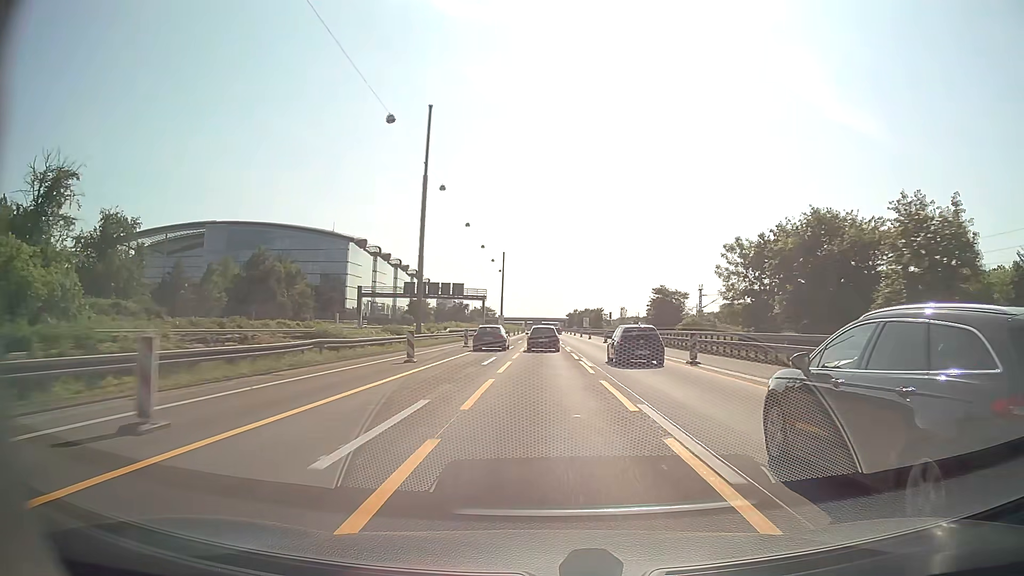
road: motorway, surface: asphalt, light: Day
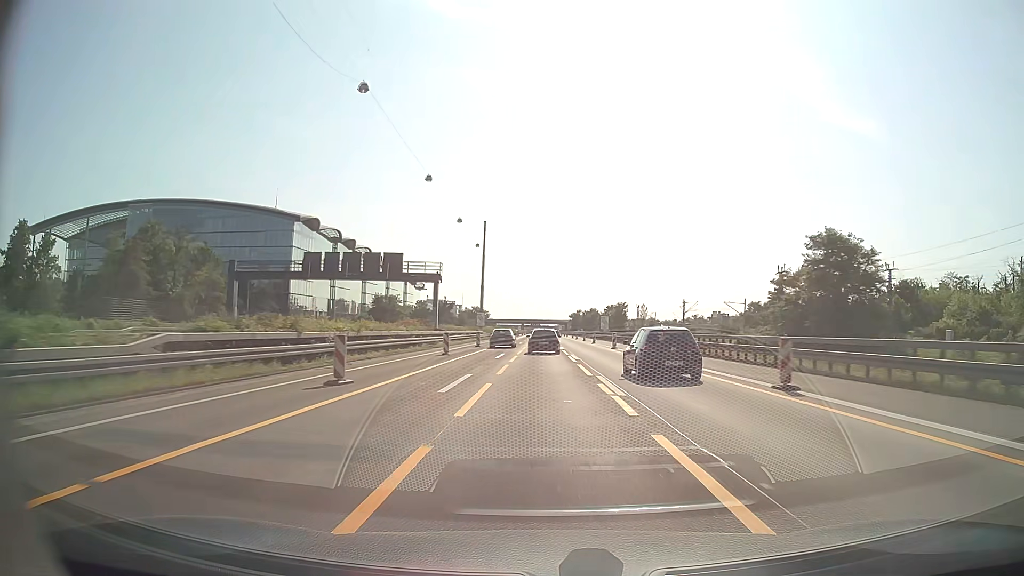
(+0.1, +45.6) m; 0°
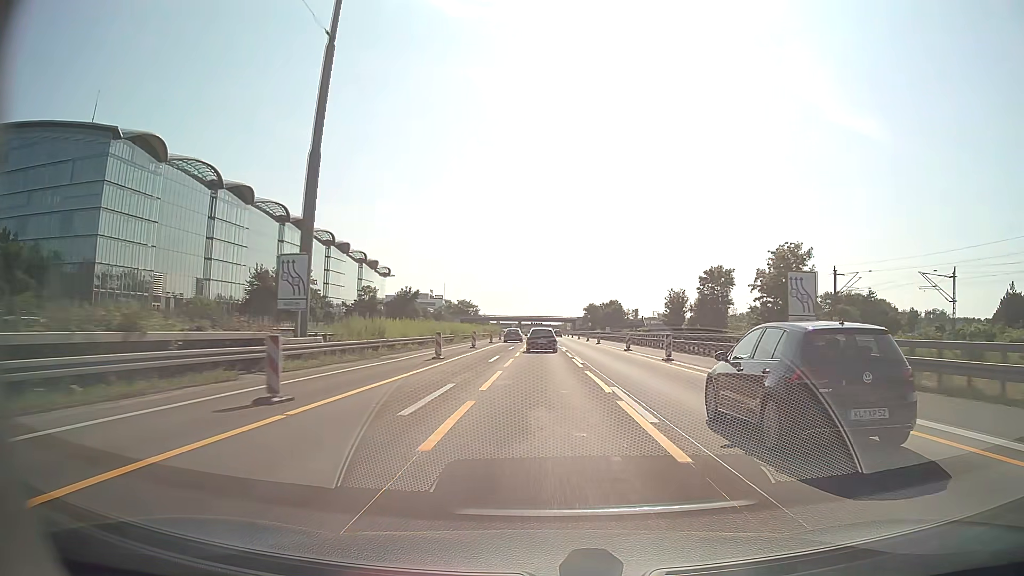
(-0.1, +76.1) m; 0°
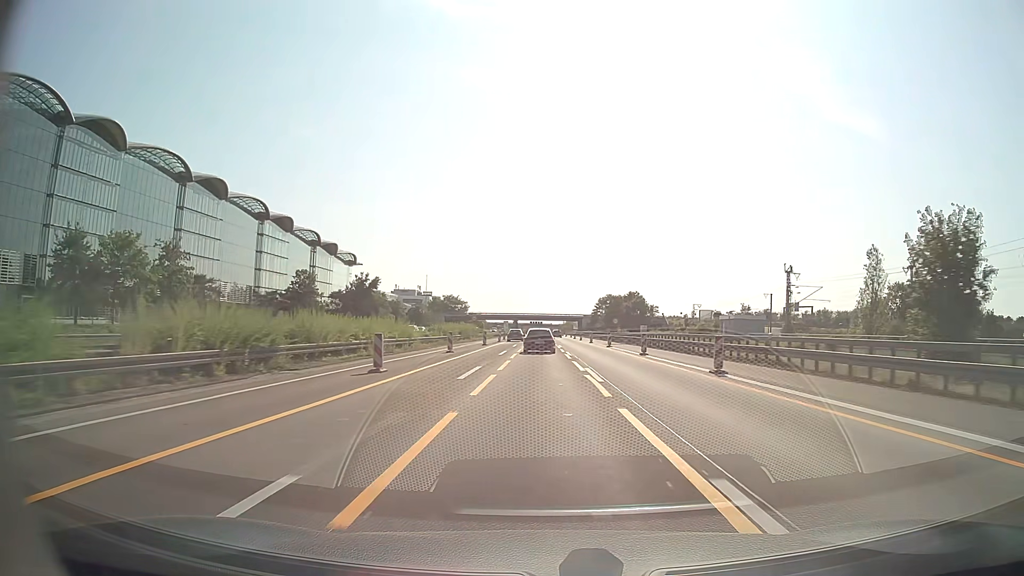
(0.0, +45.9) m; 0°
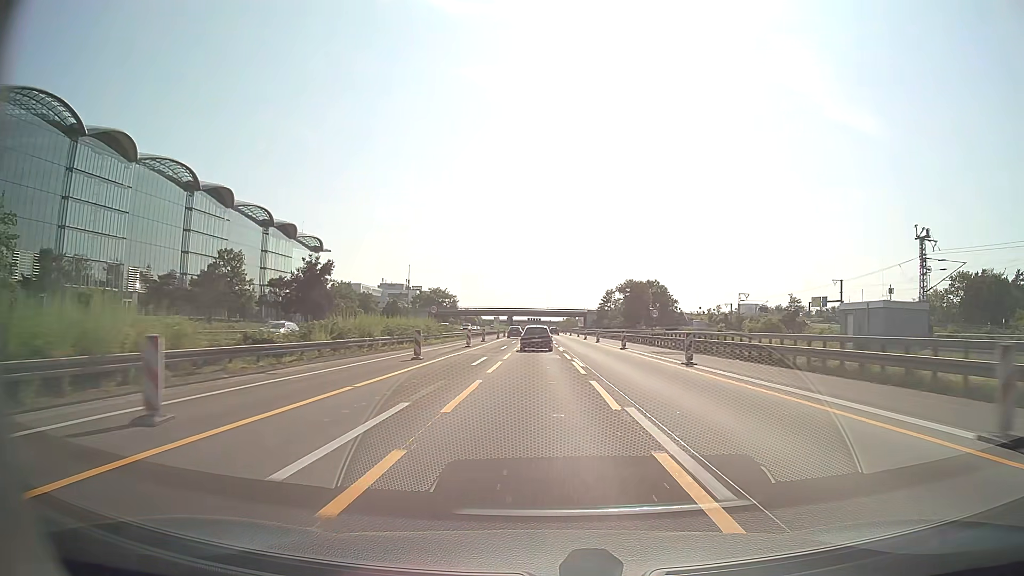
(0.0, +30.5) m; 0°
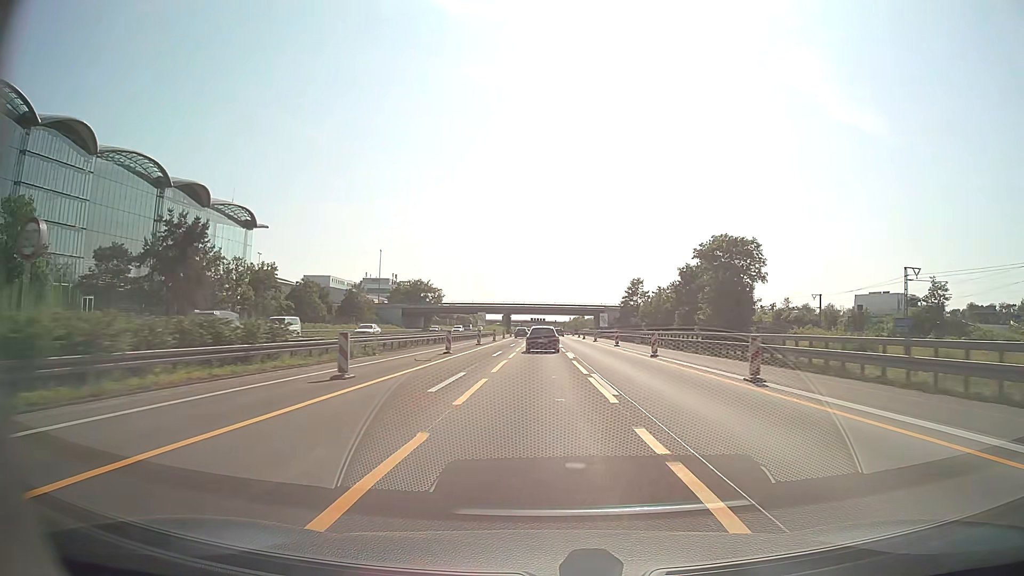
(-0.2, +45.4) m; 0°
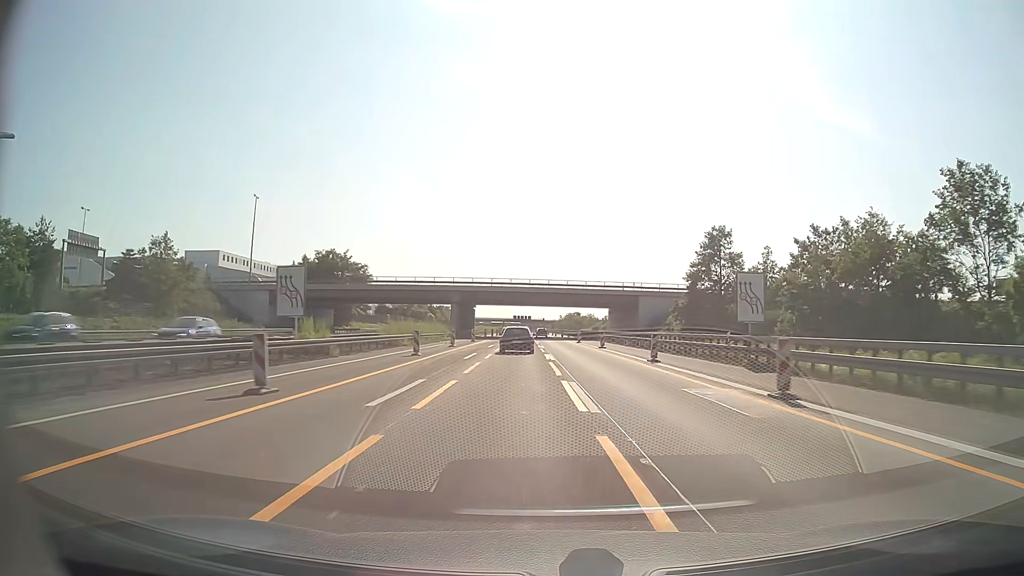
(+0.3, +74.7) m; +1°
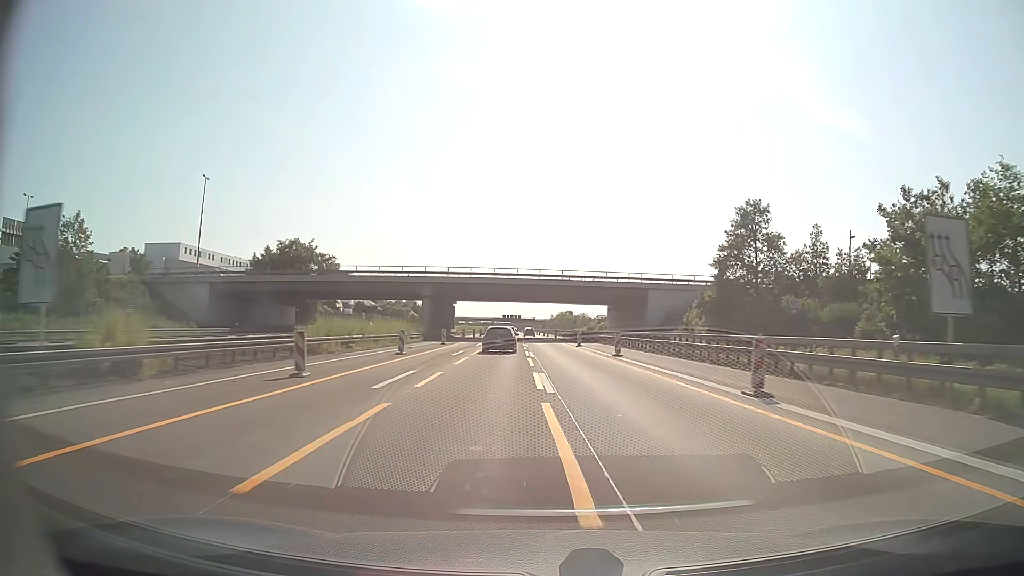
(+0.1, +14.8) m; +1°
(0, +10) (0, +20) (0, +30) (0, +40) (0, +50) (0, +60) (0, +70) (0, +80) (-1, +90) (-1, +100) m
